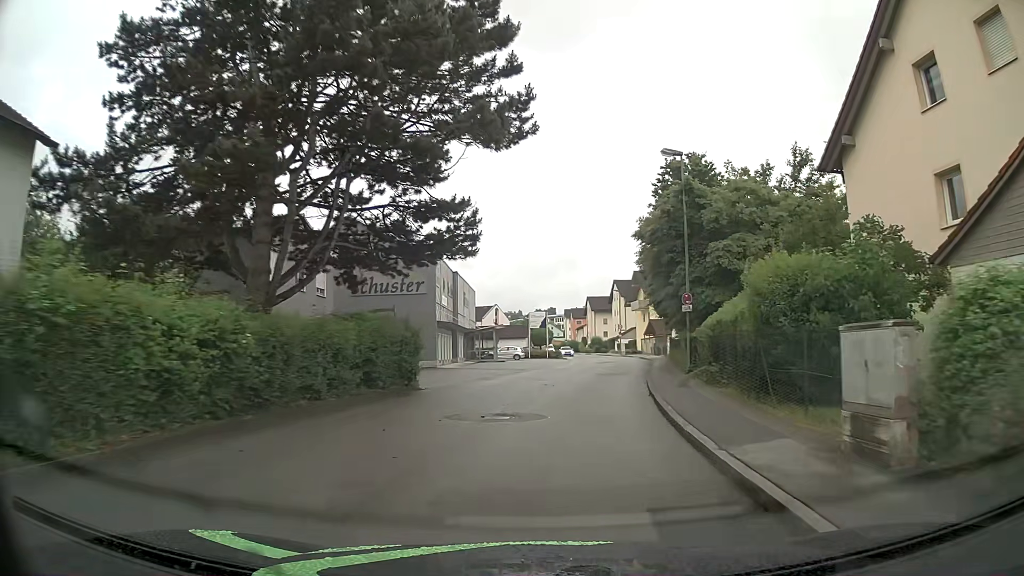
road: unclassified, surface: asphalt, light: Day
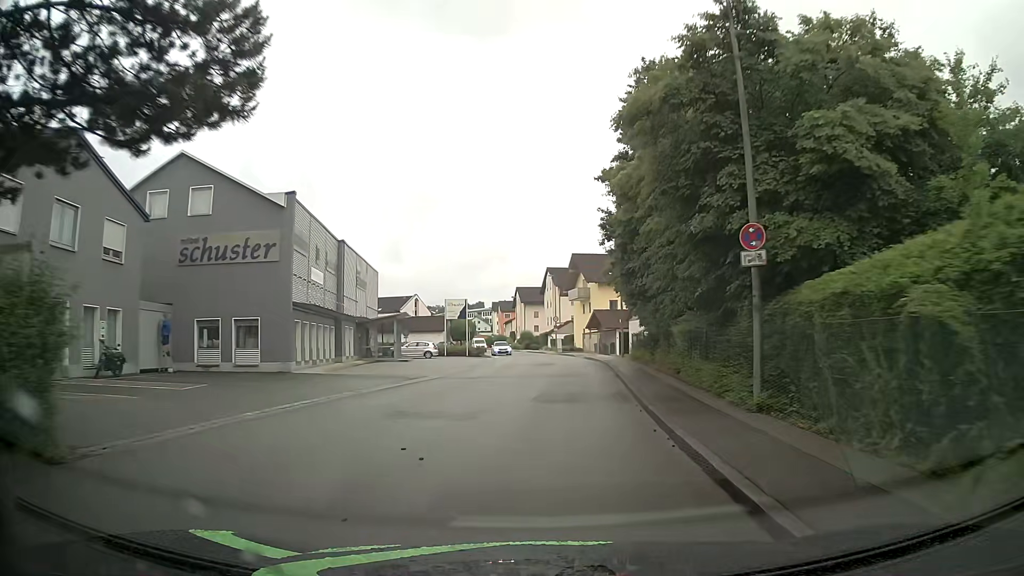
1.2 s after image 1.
(+0.9, +14.0) m; +6°
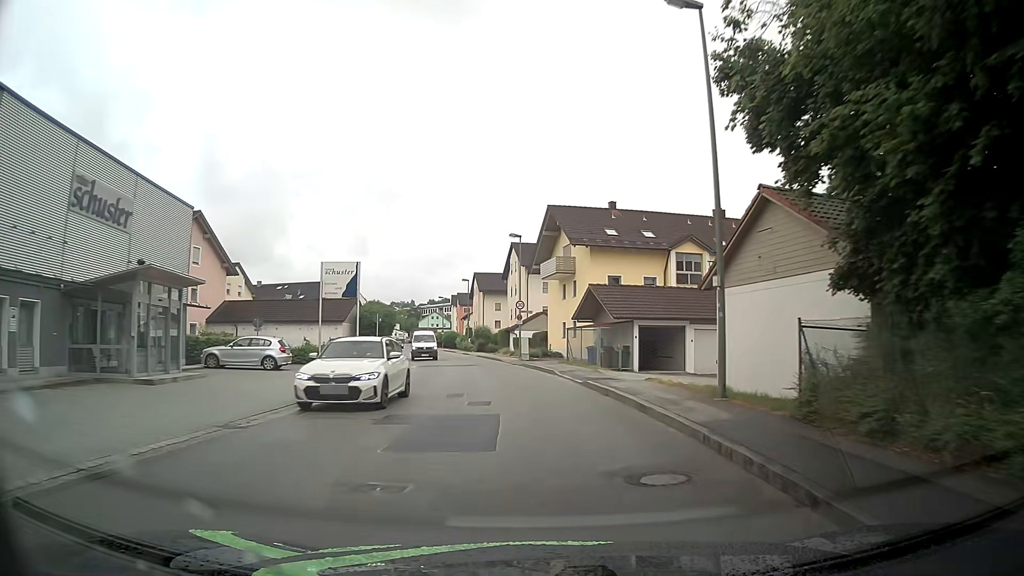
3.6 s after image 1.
(+0.8, +27.7) m; +2°
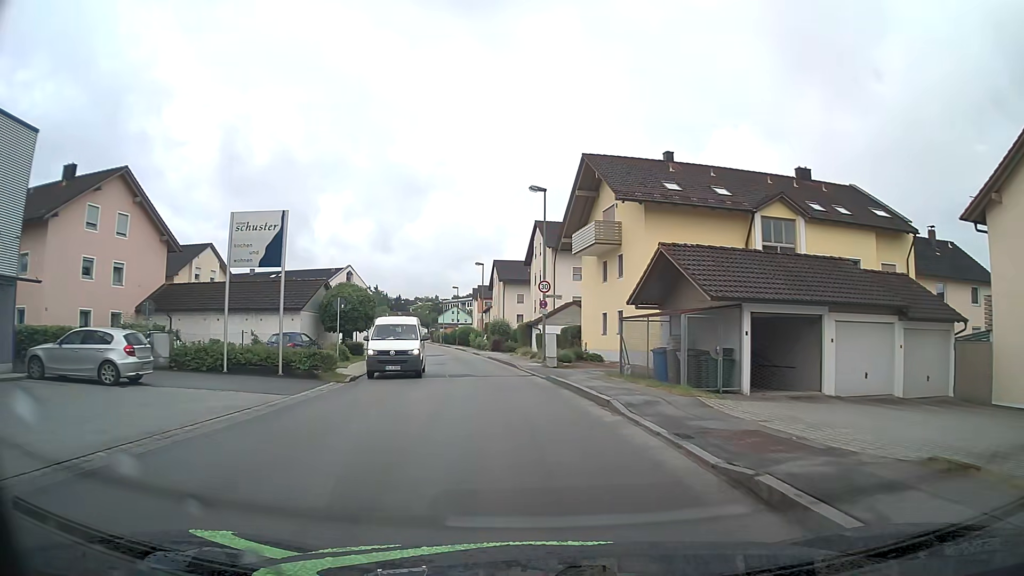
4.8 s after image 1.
(0.0, +13.2) m; -2°
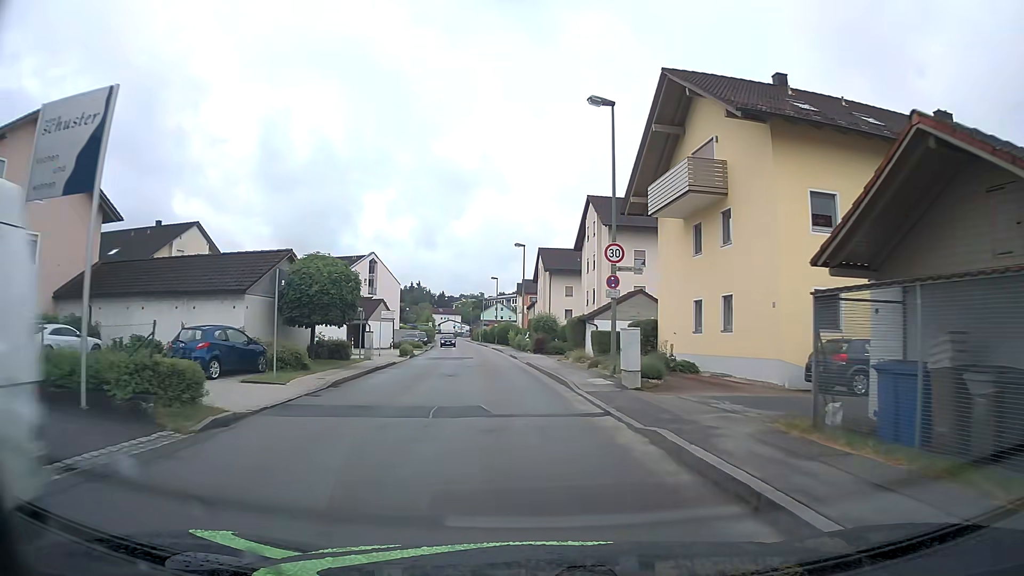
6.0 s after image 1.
(-0.4, +11.8) m; -3°
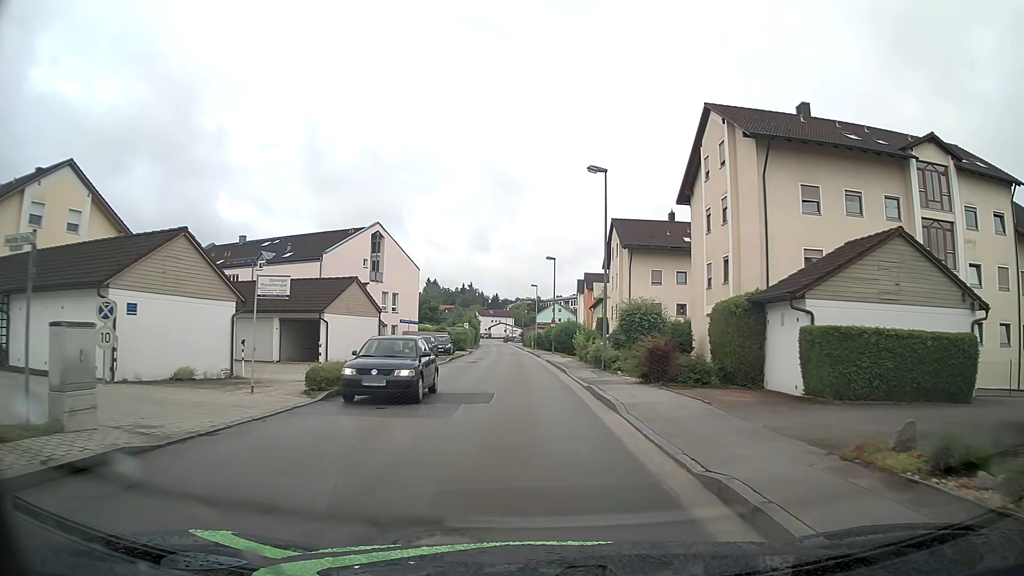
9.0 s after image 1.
(-1.5, +24.5) m; -5°
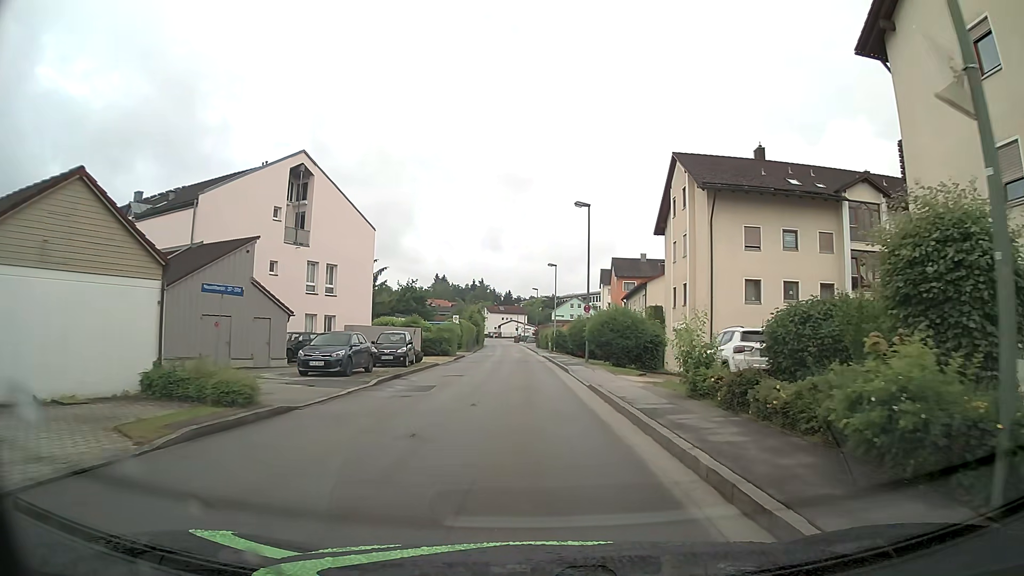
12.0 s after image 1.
(-0.3, +23.0) m; -1°
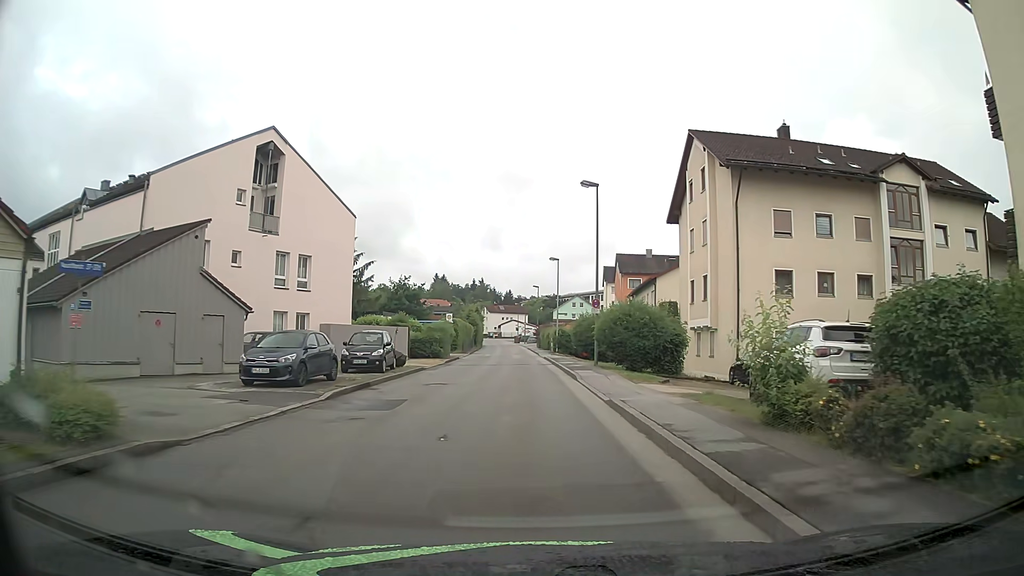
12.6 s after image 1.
(0.0, +4.6) m; 0°
(0, +10) (0, +20) (-1, +30) (-1, +40) (-1, +50) (-2, +60) (-2, +70) (-3, +80) (-3, +90) (-4, +100) m
